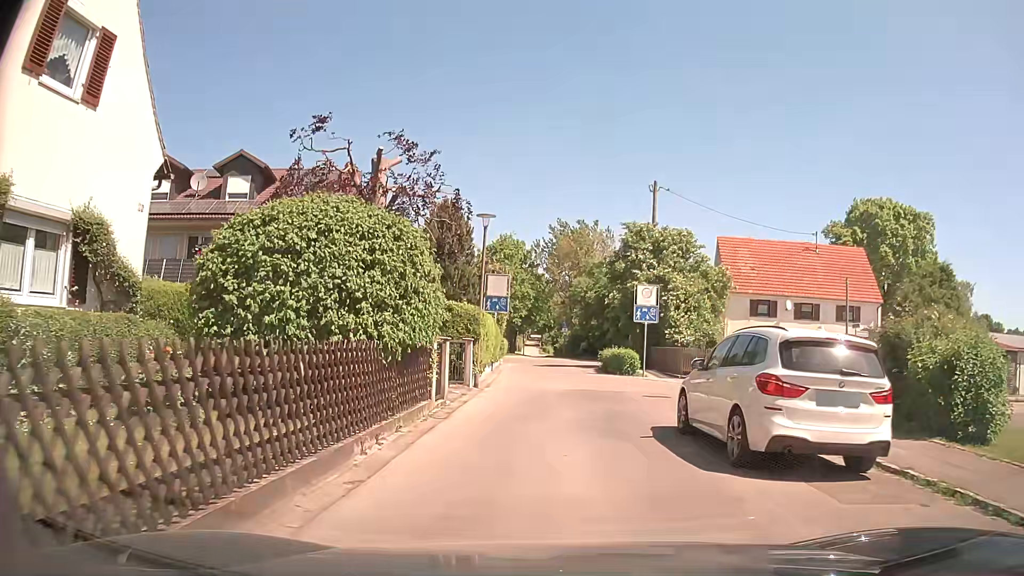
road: residential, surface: asphalt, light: Day
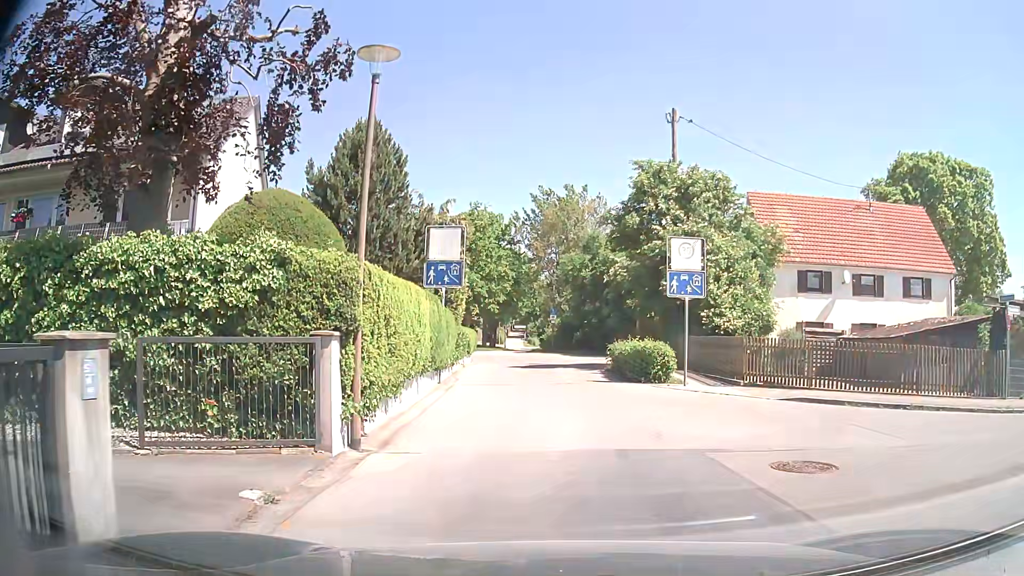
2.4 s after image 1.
(+0.1, +11.1) m; +1°
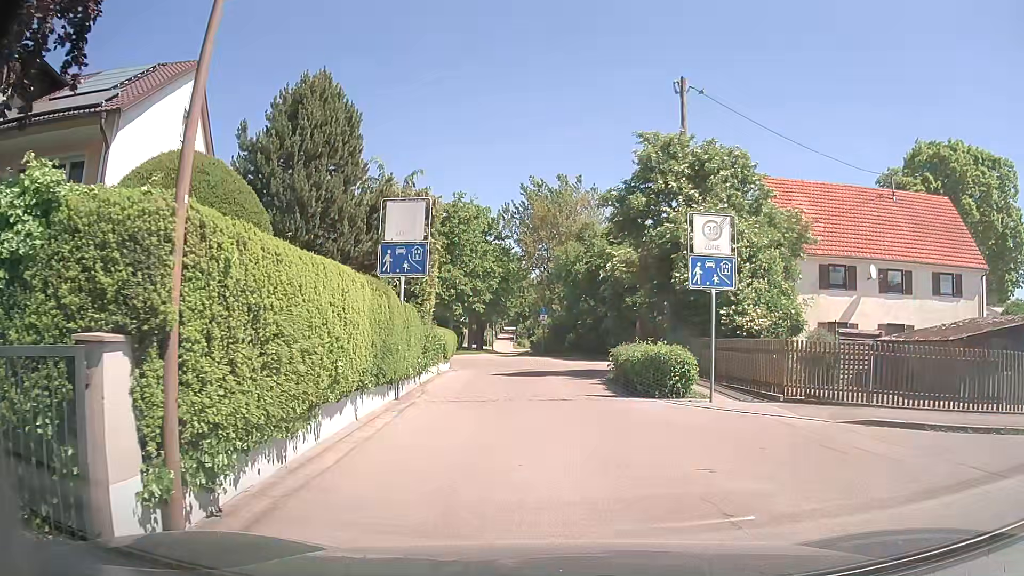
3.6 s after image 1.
(0.0, +4.0) m; 0°
